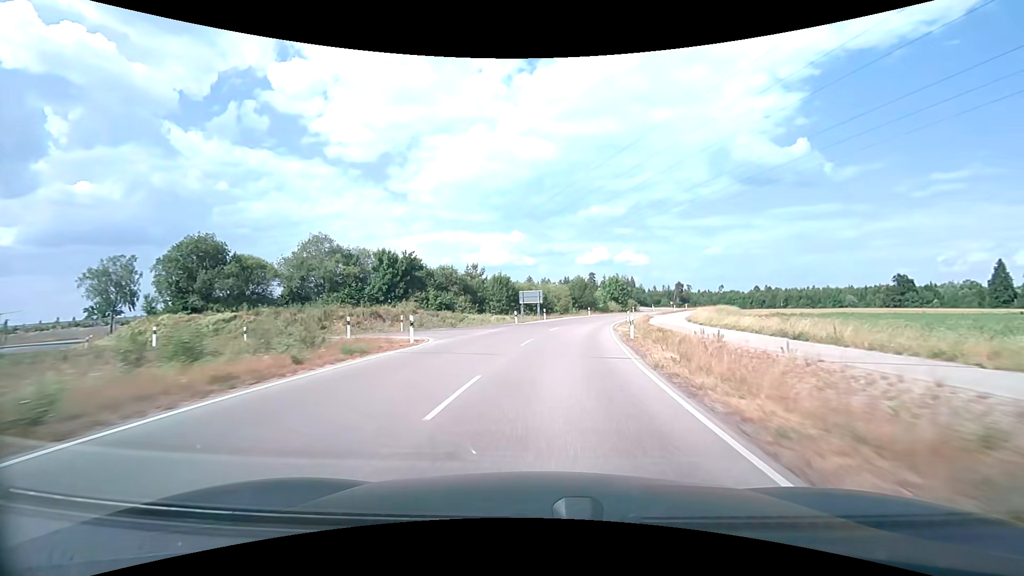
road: unclassified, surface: asphalt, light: Day
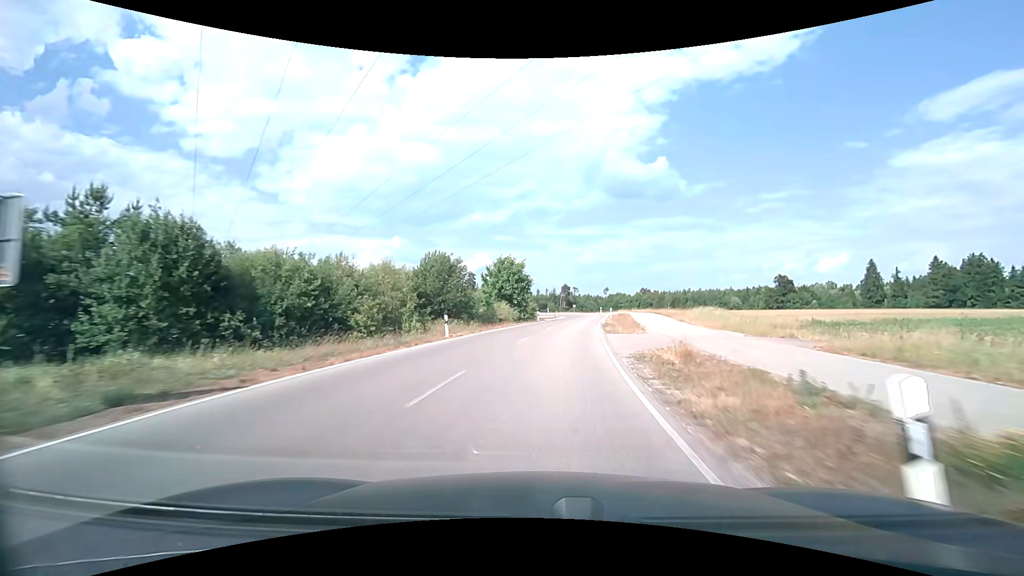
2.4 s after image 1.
(+5.6, +45.8) m; +13°
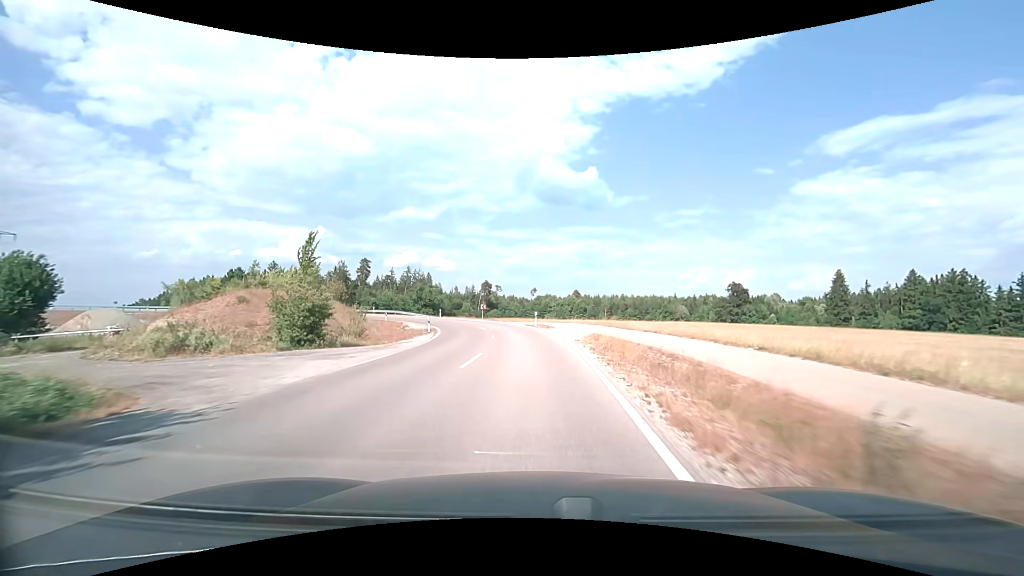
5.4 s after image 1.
(+5.9, +54.1) m; +9°
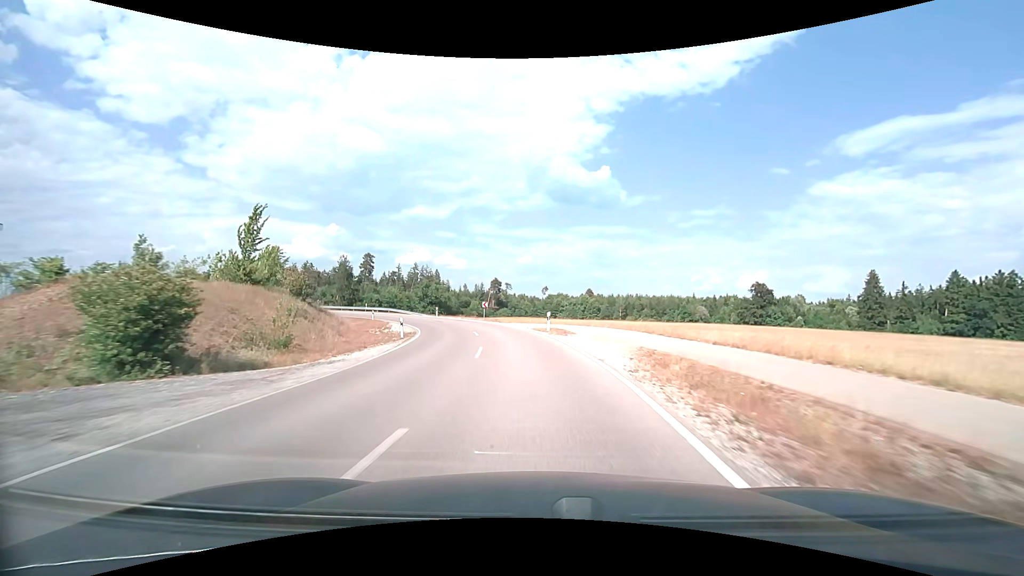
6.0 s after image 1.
(-0.1, +10.2) m; -1°
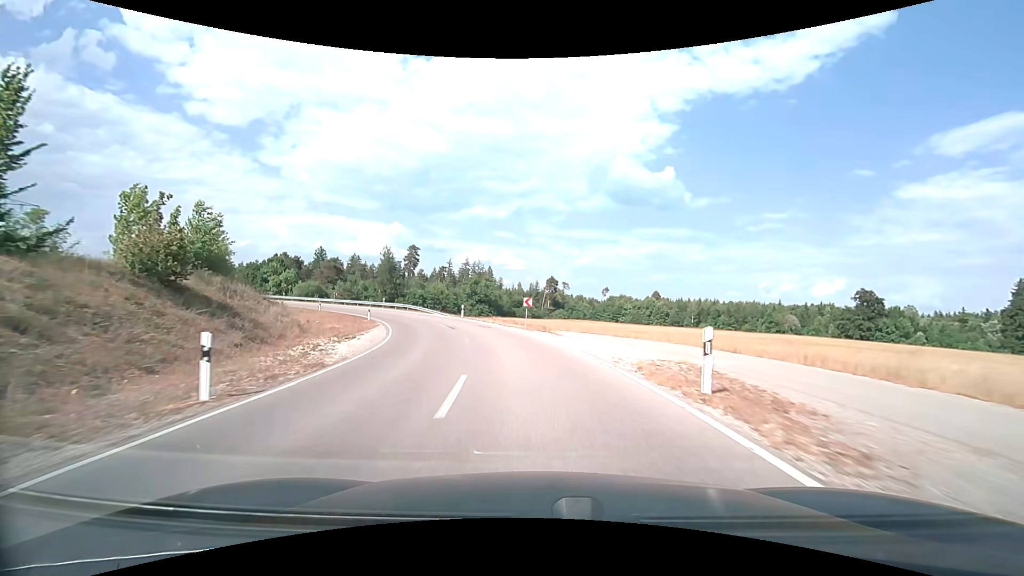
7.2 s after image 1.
(-1.0, +19.5) m; -6°
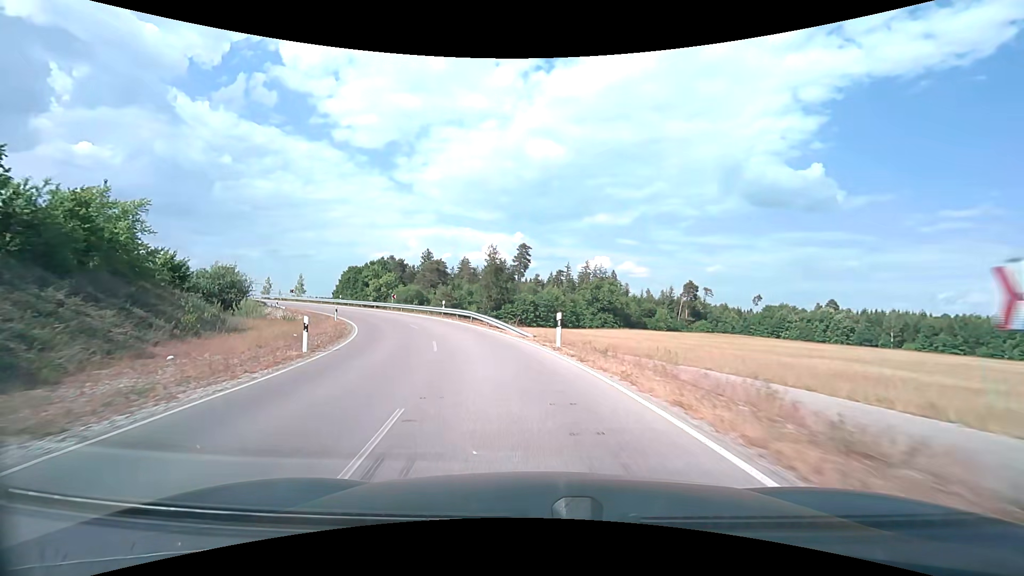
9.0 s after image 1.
(-3.1, +27.4) m; -14°
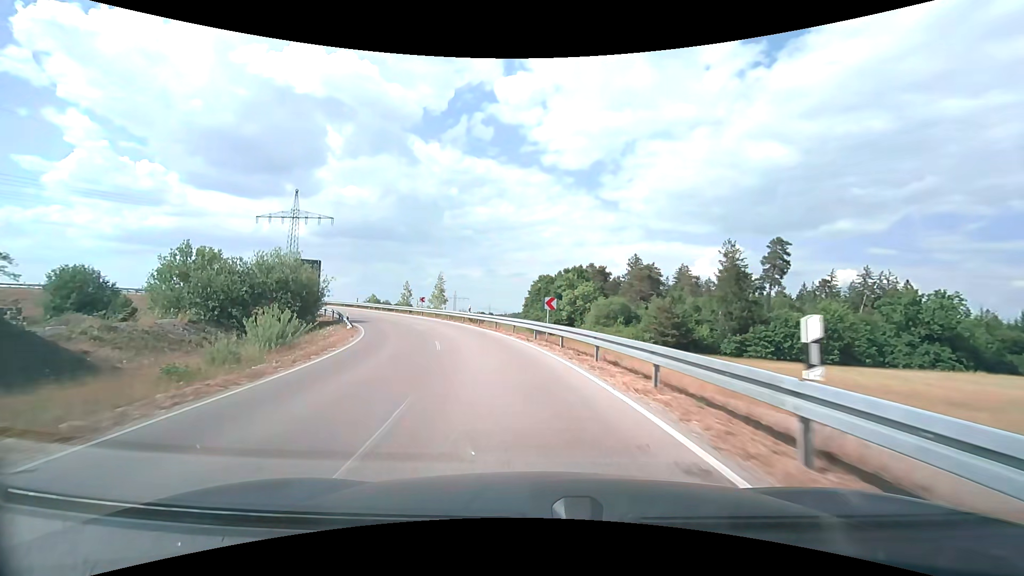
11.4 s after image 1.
(-7.4, +34.5) m; -23°
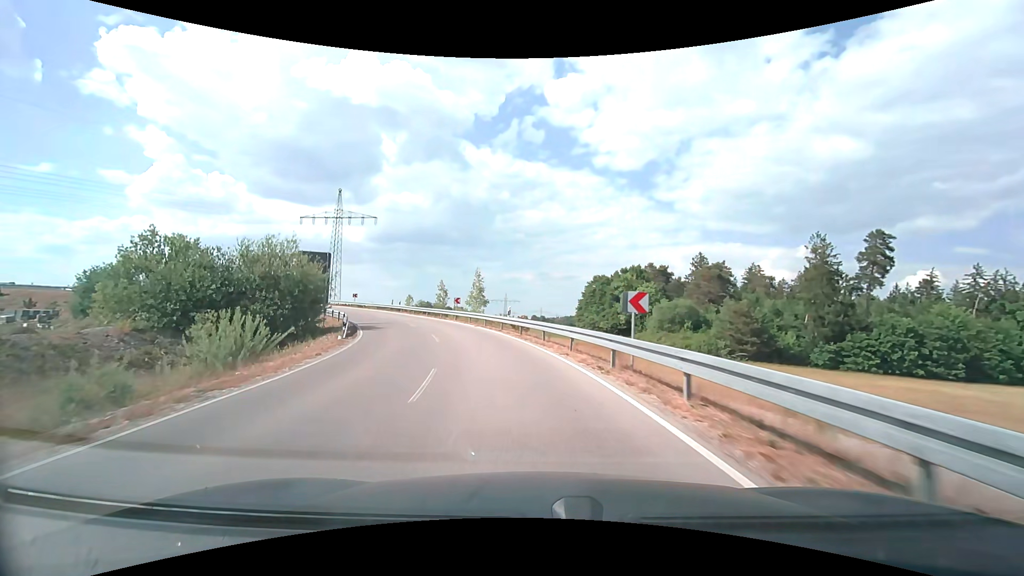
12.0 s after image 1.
(-0.5, +9.0) m; -6°
(-1, +10) (-2, +20) (-5, +29) (-9, +39) (-14, +47) (-19, +56) (-26, +63) (-33, +70) (-41, +76) (-50, +81) m
